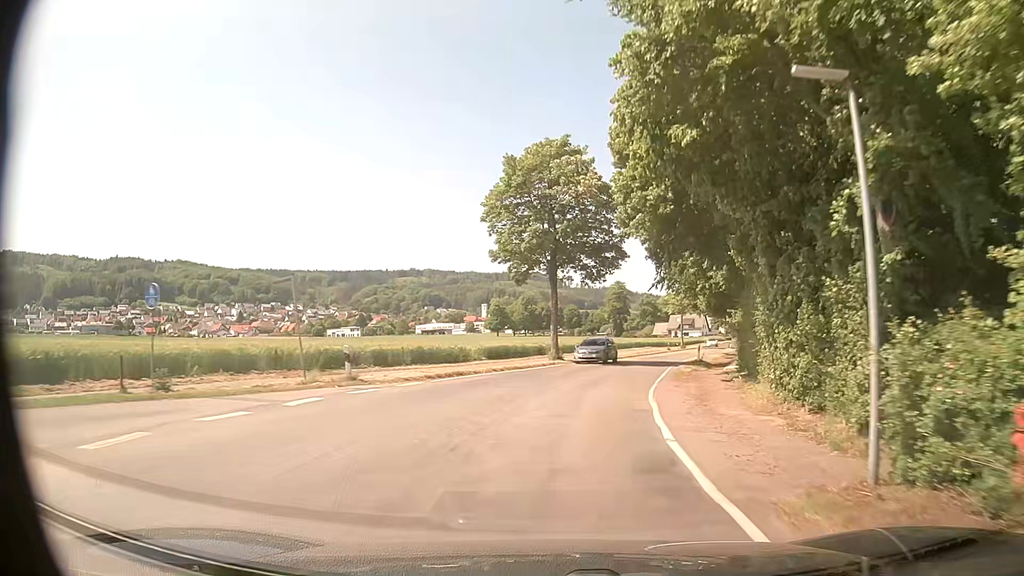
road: tertiary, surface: asphalt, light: Day
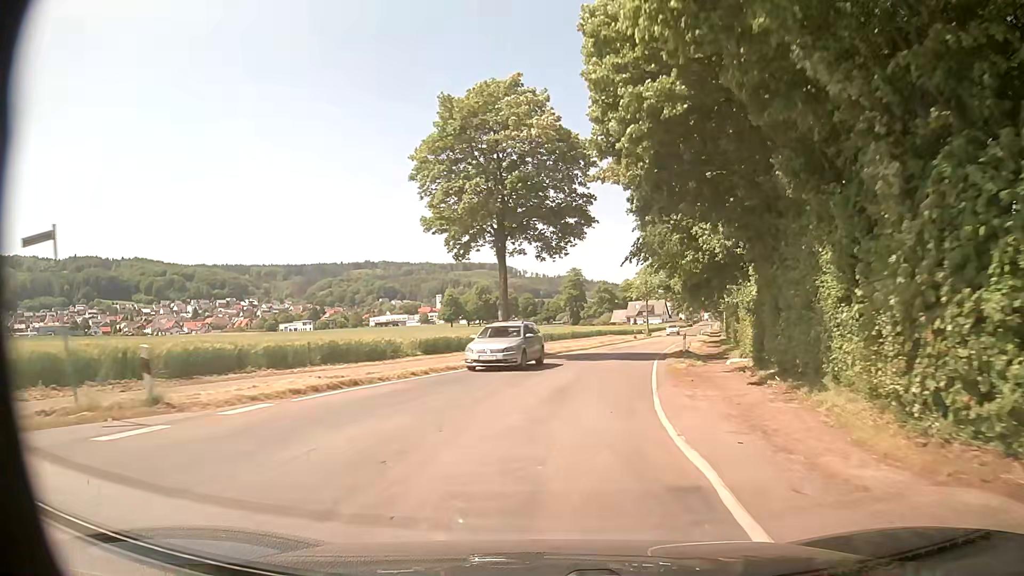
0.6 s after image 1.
(+0.2, +8.2) m; +3°
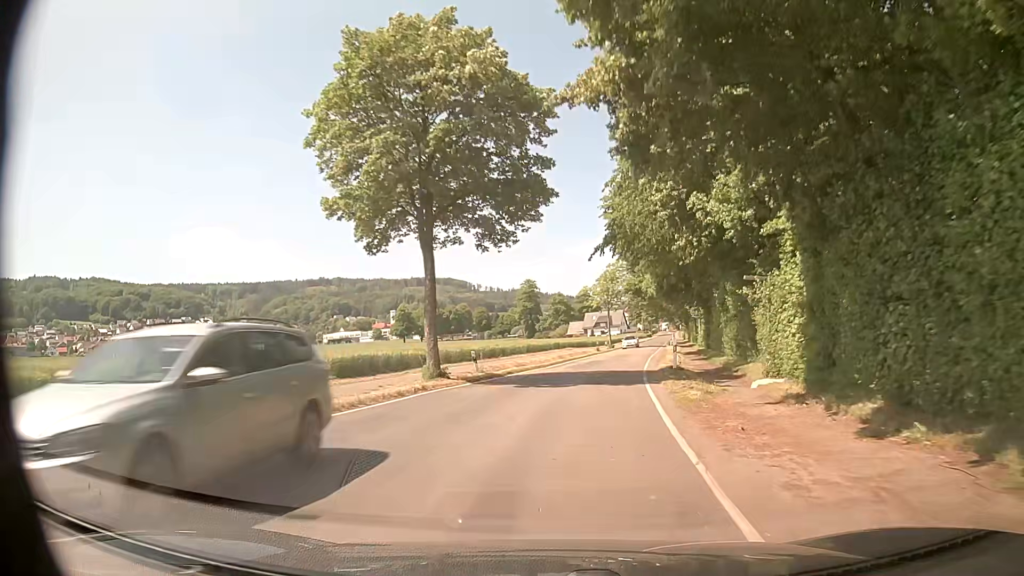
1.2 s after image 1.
(+0.3, +8.3) m; +4°
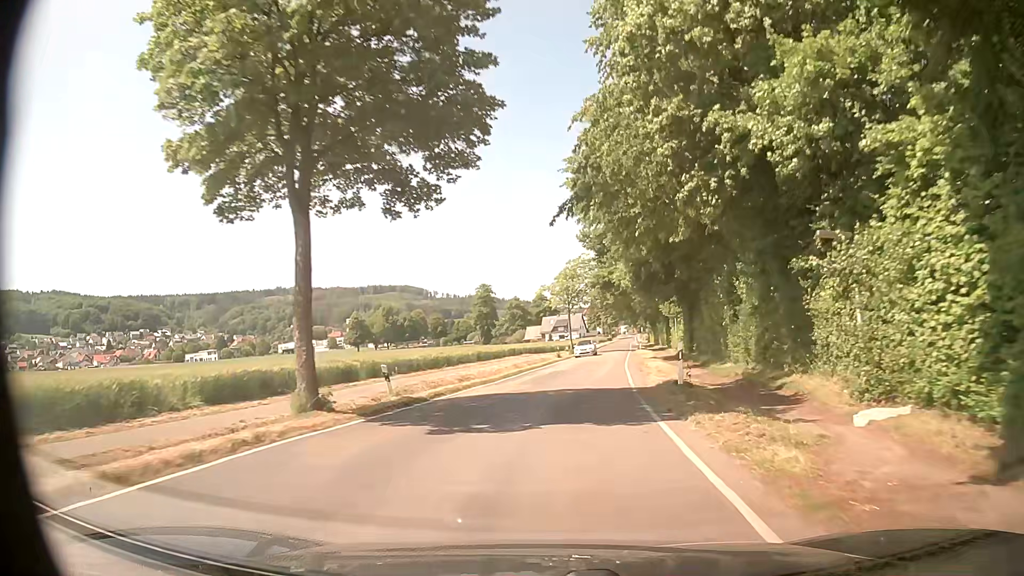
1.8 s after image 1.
(+0.2, +8.3) m; +3°
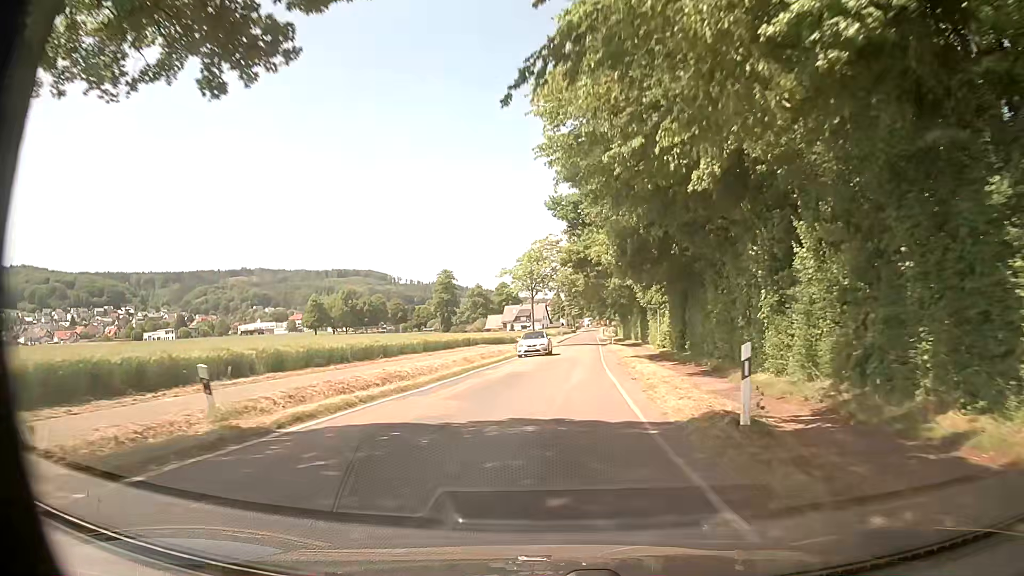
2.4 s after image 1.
(+0.3, +8.4) m; +3°
